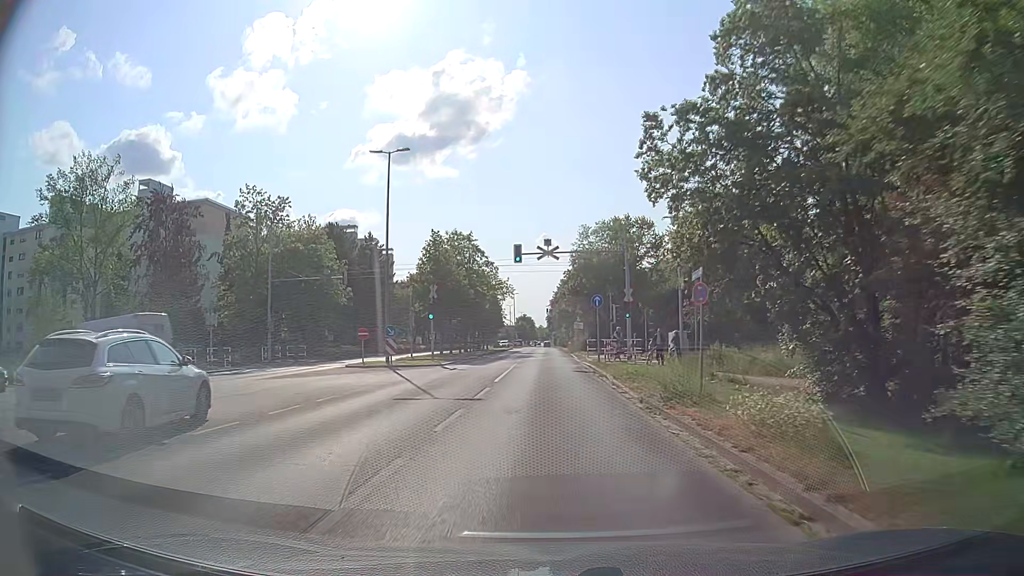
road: tertiary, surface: asphalt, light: Day
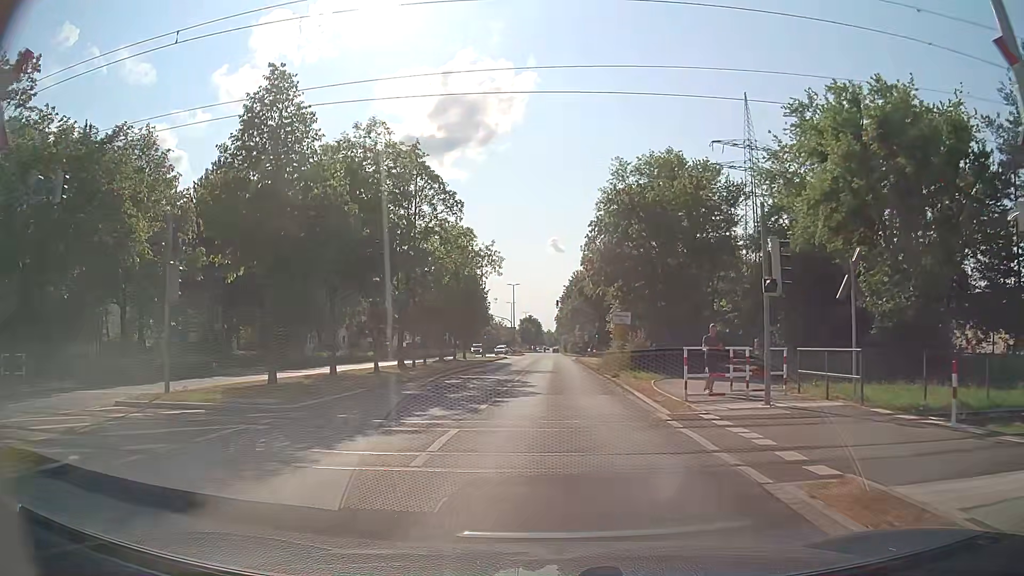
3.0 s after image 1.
(+0.1, +32.1) m; 0°
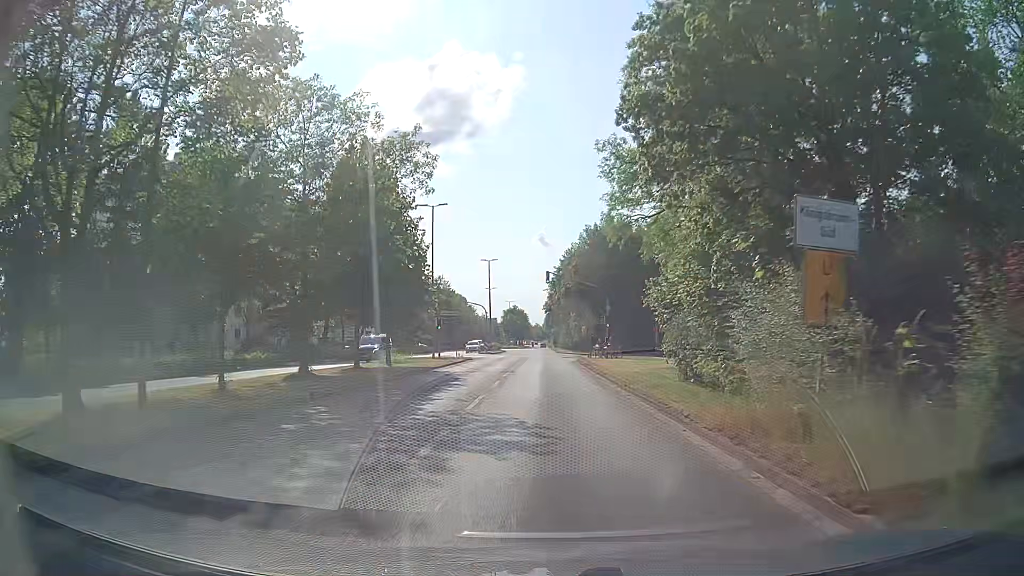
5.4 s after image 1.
(+0.2, +25.2) m; +1°
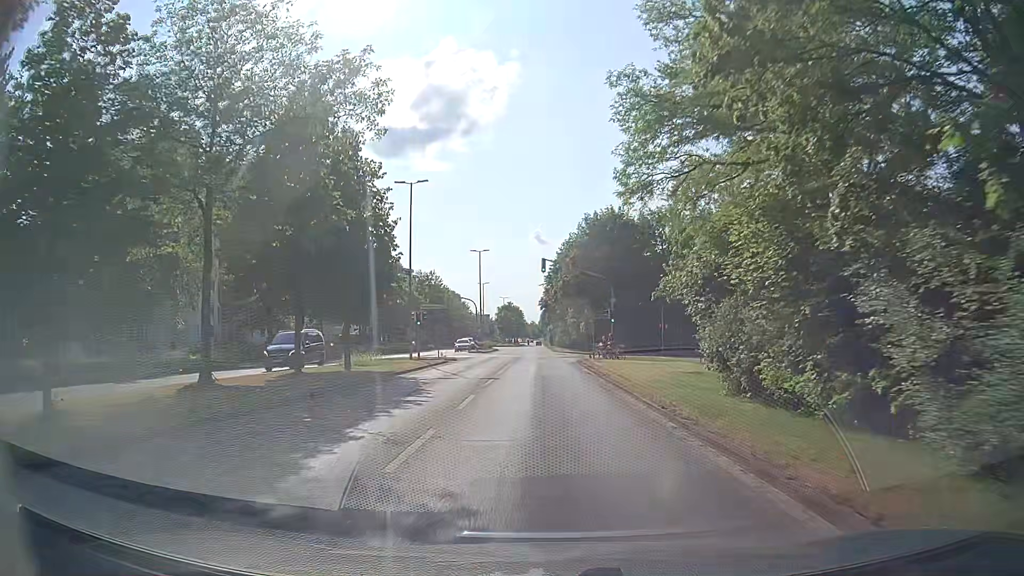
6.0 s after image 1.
(0.0, +6.5) m; 0°
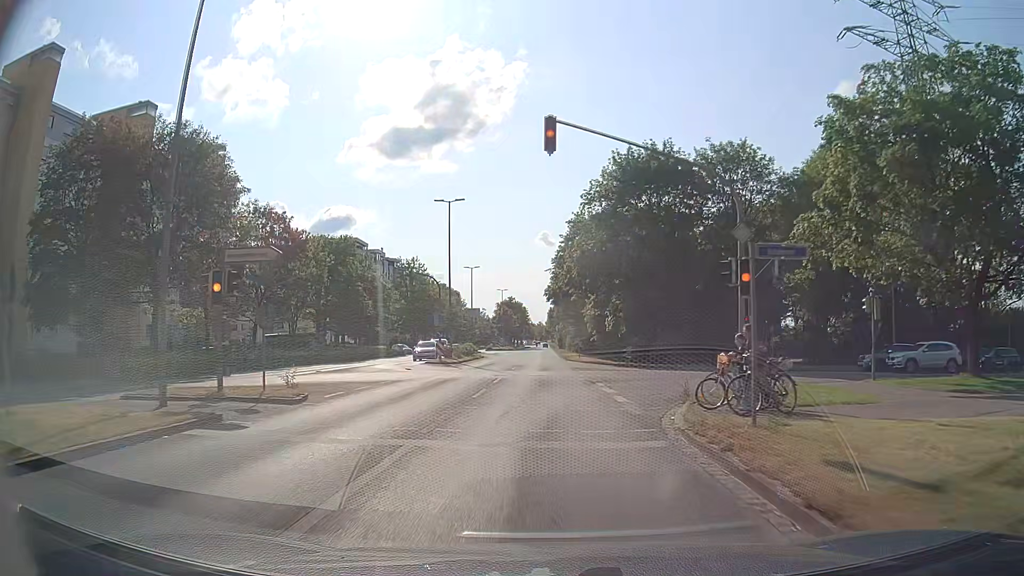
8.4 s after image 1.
(0.0, +27.9) m; -1°
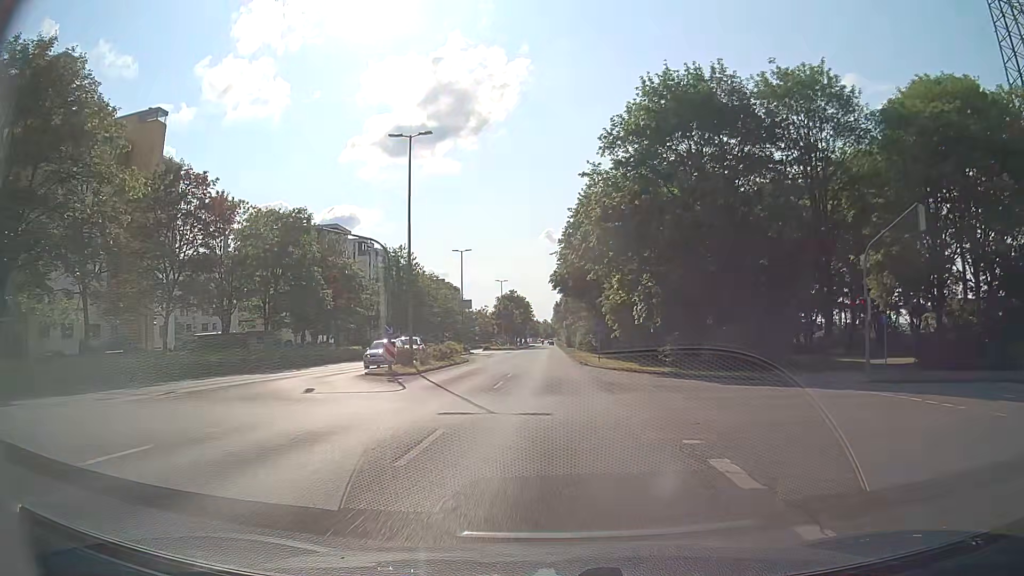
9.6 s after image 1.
(0.0, +15.1) m; -1°
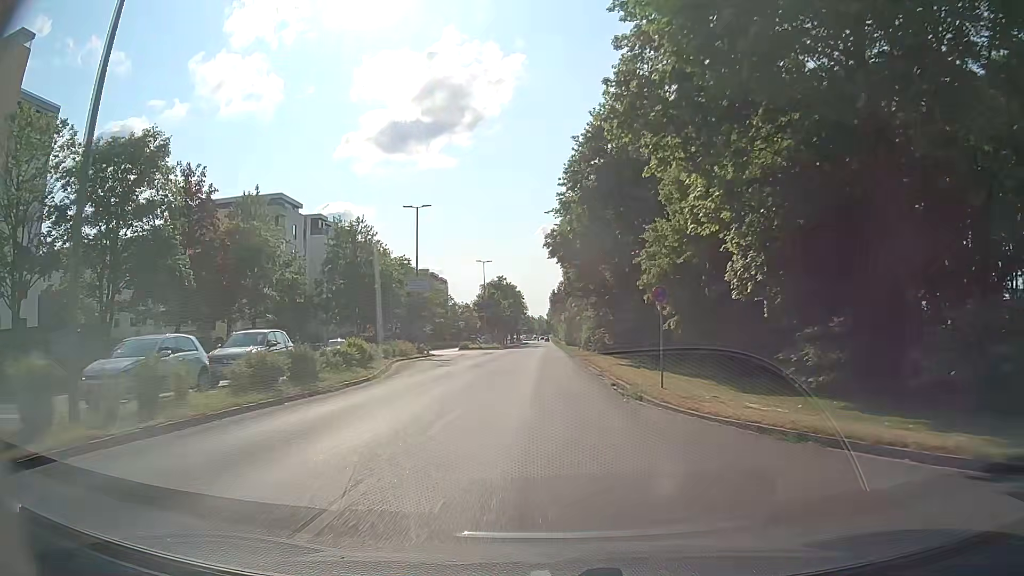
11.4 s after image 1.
(+0.3, +22.8) m; +1°
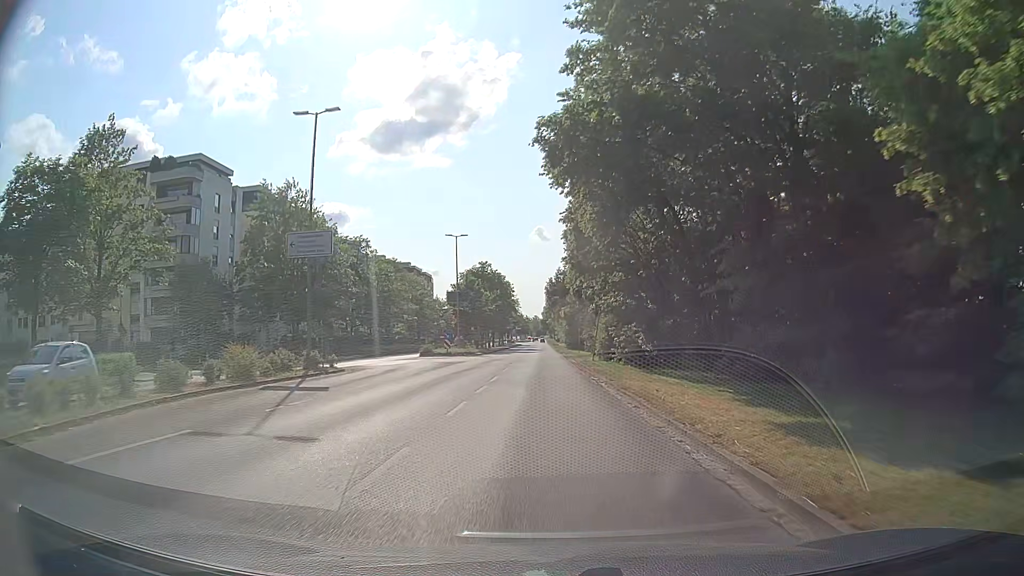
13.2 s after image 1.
(-0.1, +22.2) m; 0°
(0, +10) (0, +20) (0, +30) (0, +40) (-1, +50) (-2, +60) (-3, +70) (-3, +80) (-4, +90) (-4, +100) m
